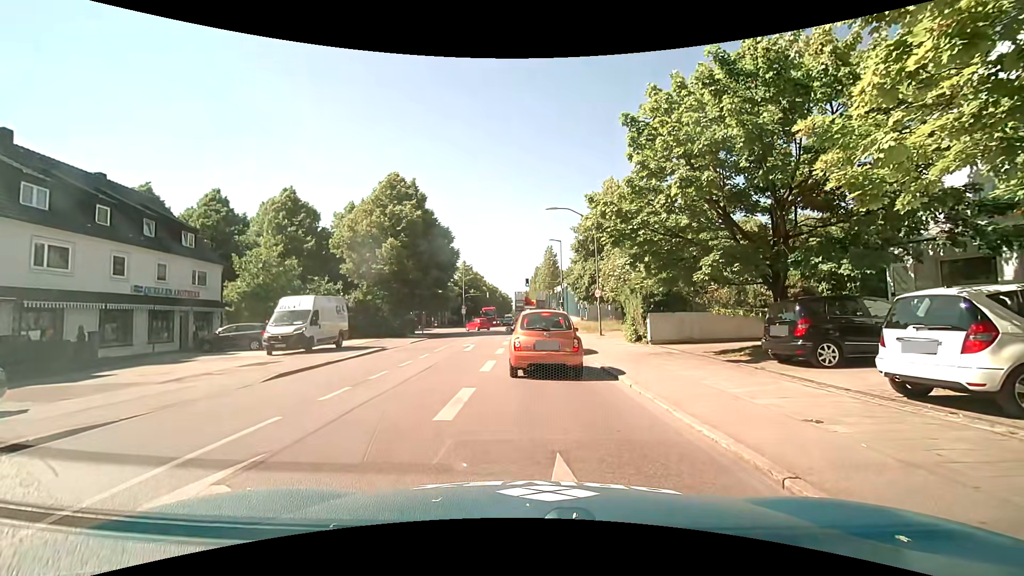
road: secondary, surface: asphalt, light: Day
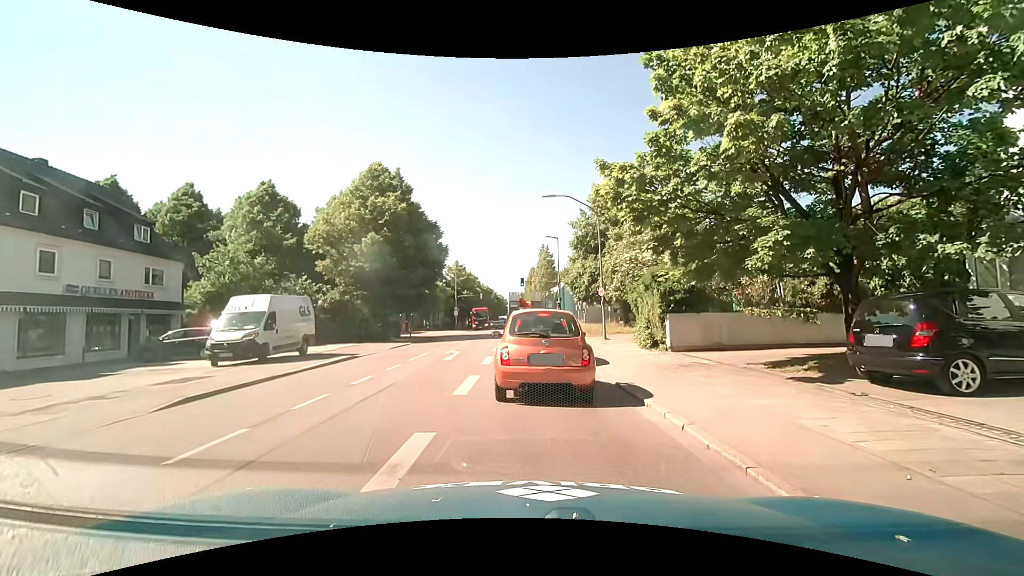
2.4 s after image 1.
(0.0, +3.6) m; -2°
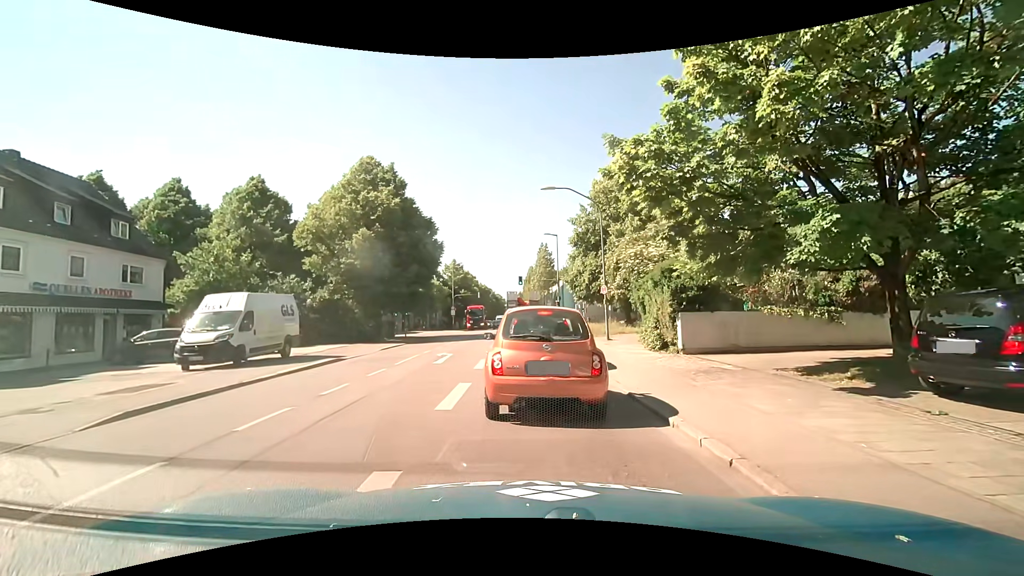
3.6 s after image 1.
(0.0, +1.5) m; 0°
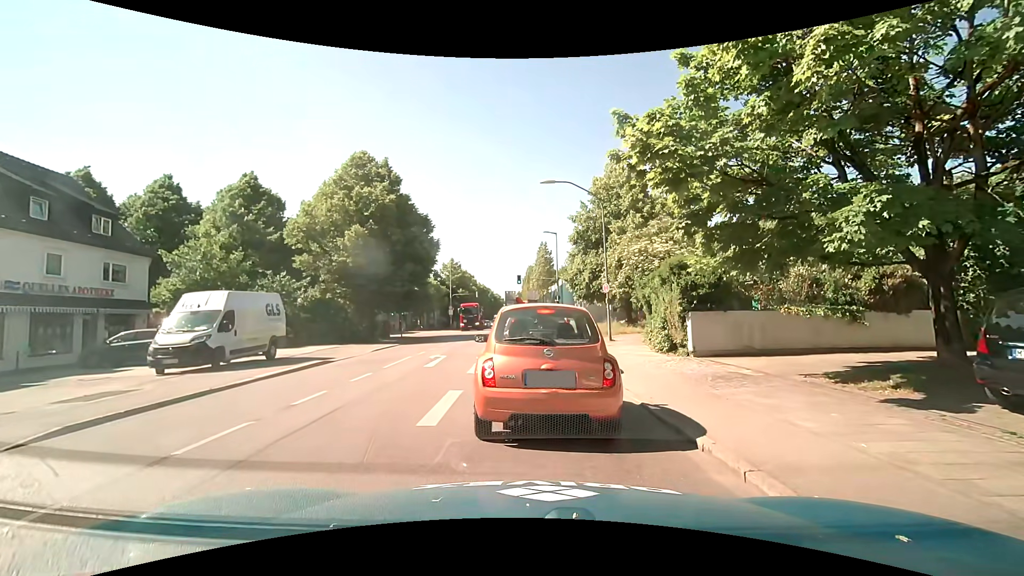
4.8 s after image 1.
(0.0, +1.1) m; 0°
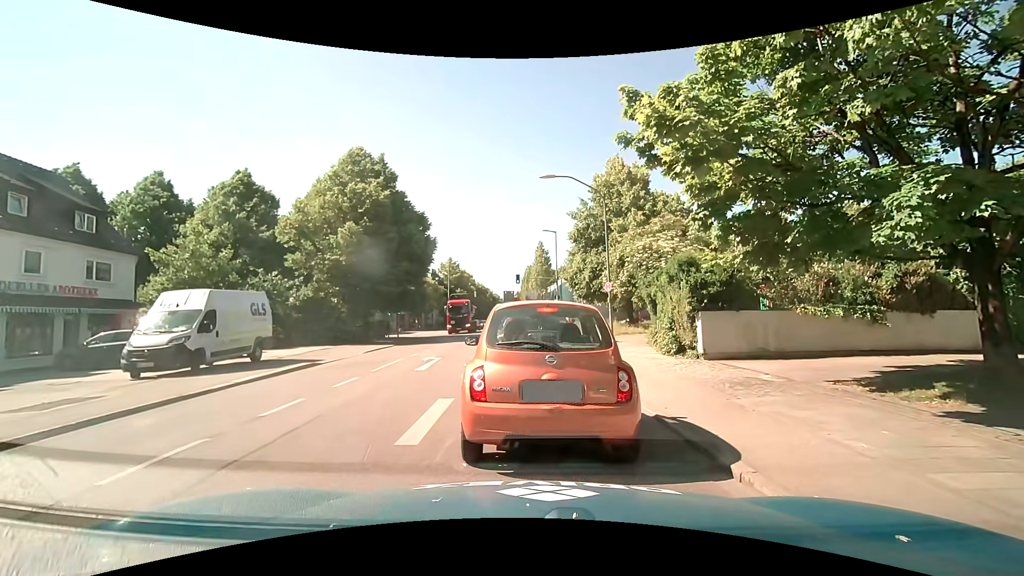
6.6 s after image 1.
(0.0, +0.9) m; 0°
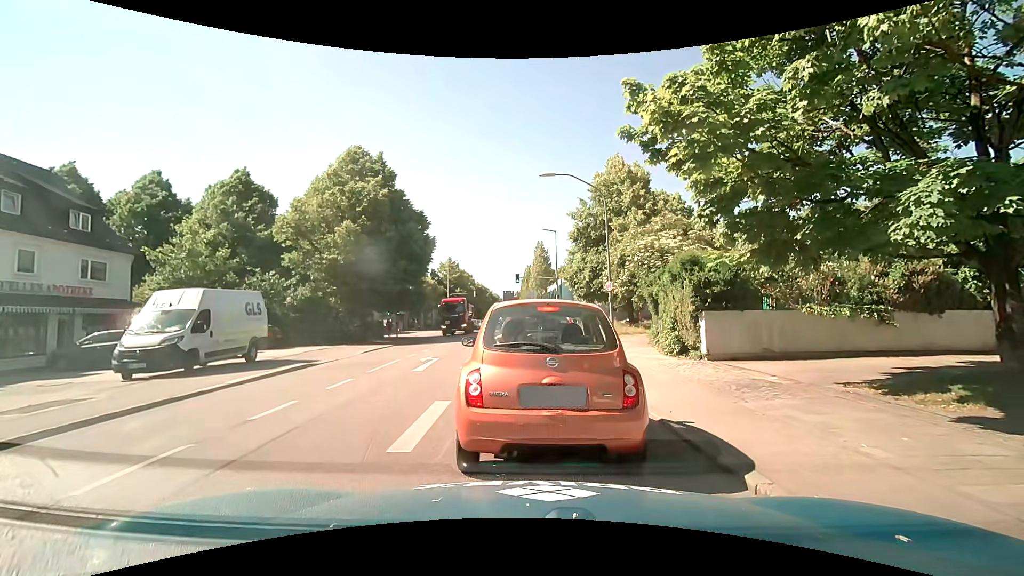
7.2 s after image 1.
(0.0, +0.3) m; 0°
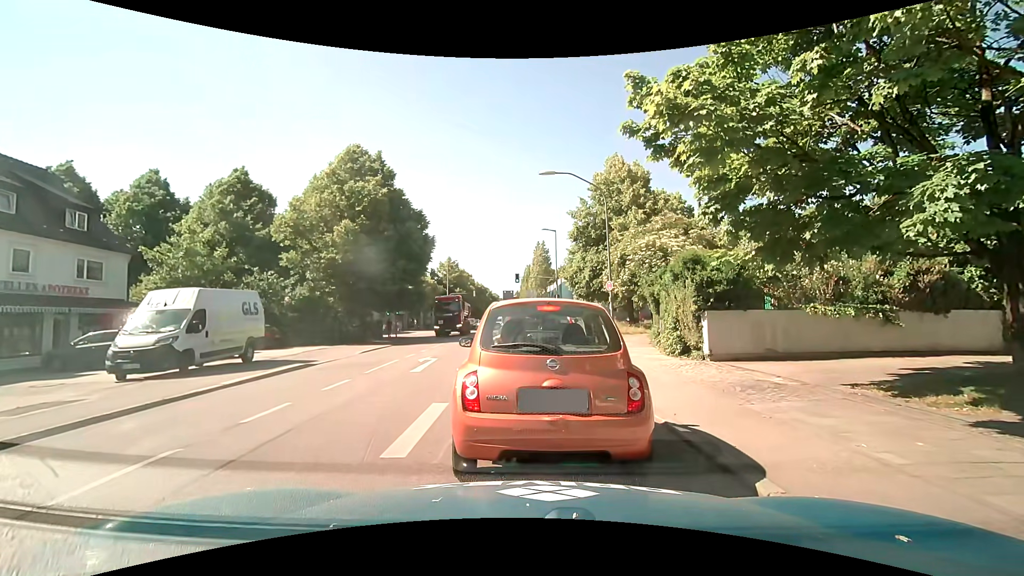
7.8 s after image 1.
(0.0, +0.2) m; 0°
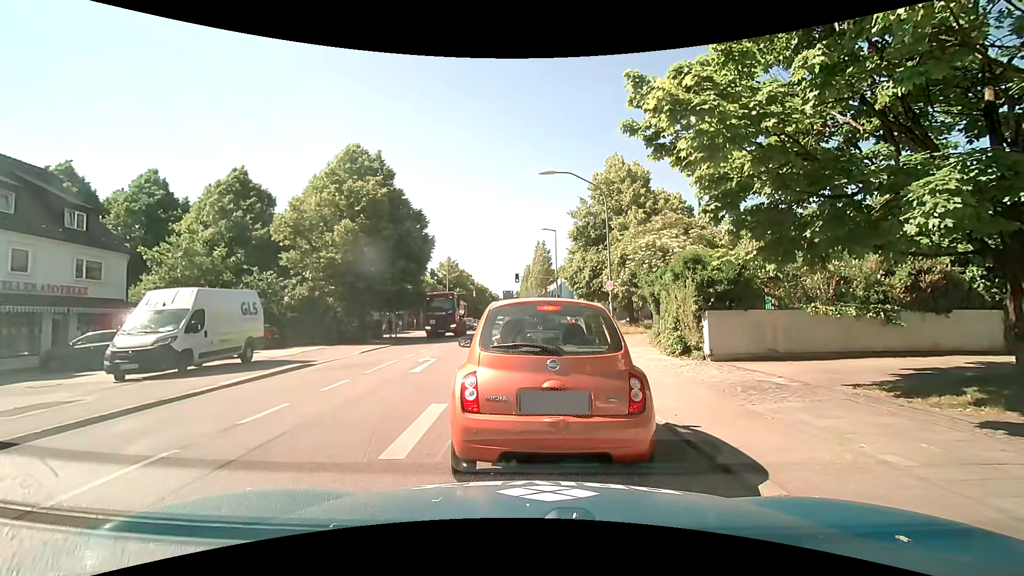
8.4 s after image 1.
(0.0, +0.1) m; 0°
